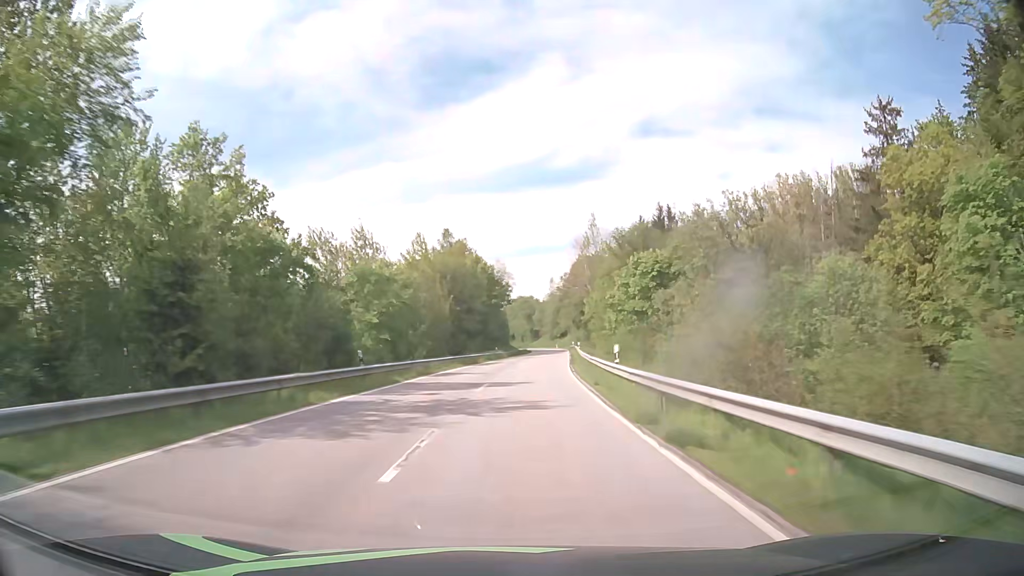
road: secondary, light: Day
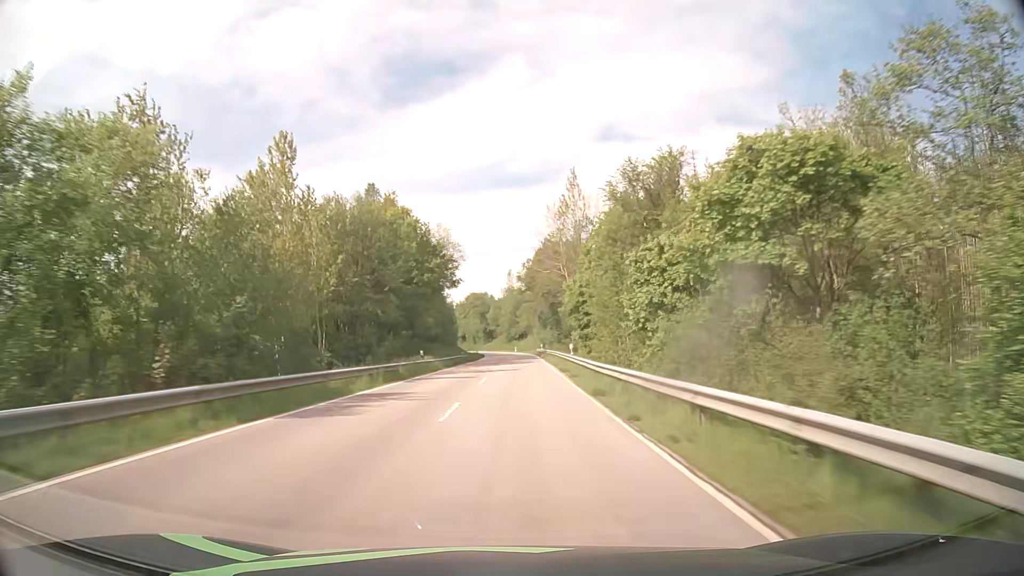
(+1.1, +31.7) m; +4°
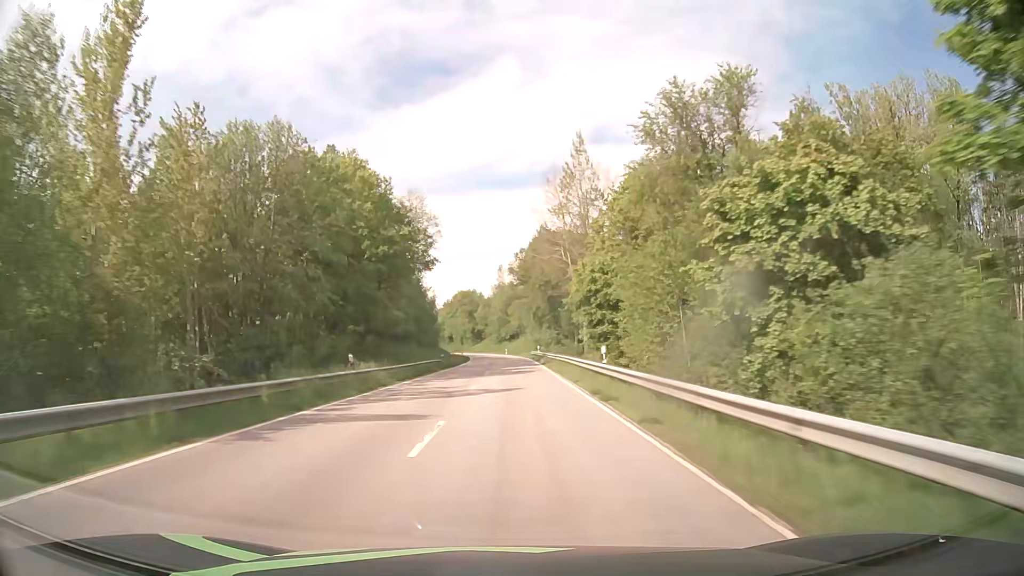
(+0.1, +16.0) m; +1°
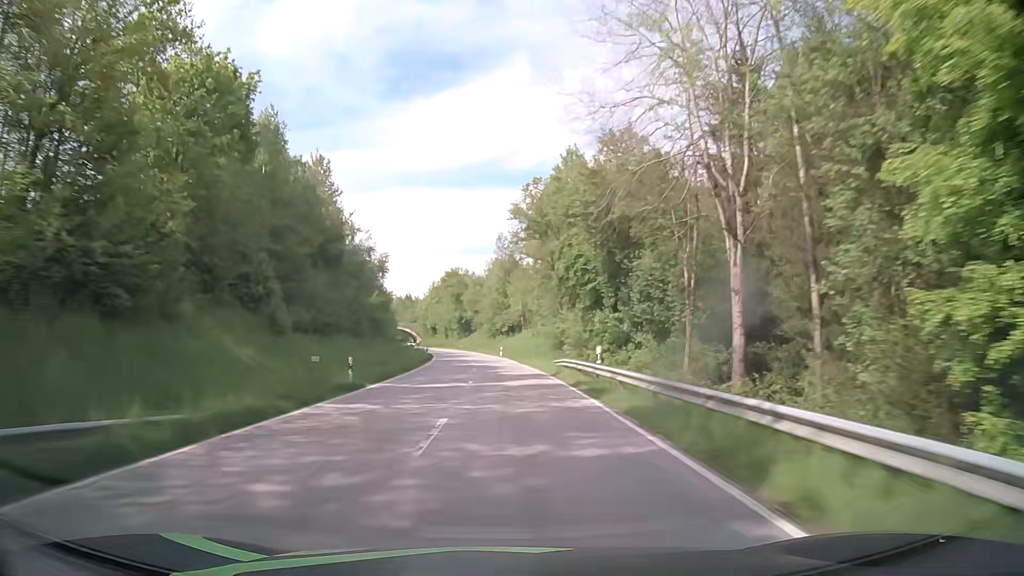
(+0.1, +48.5) m; 0°
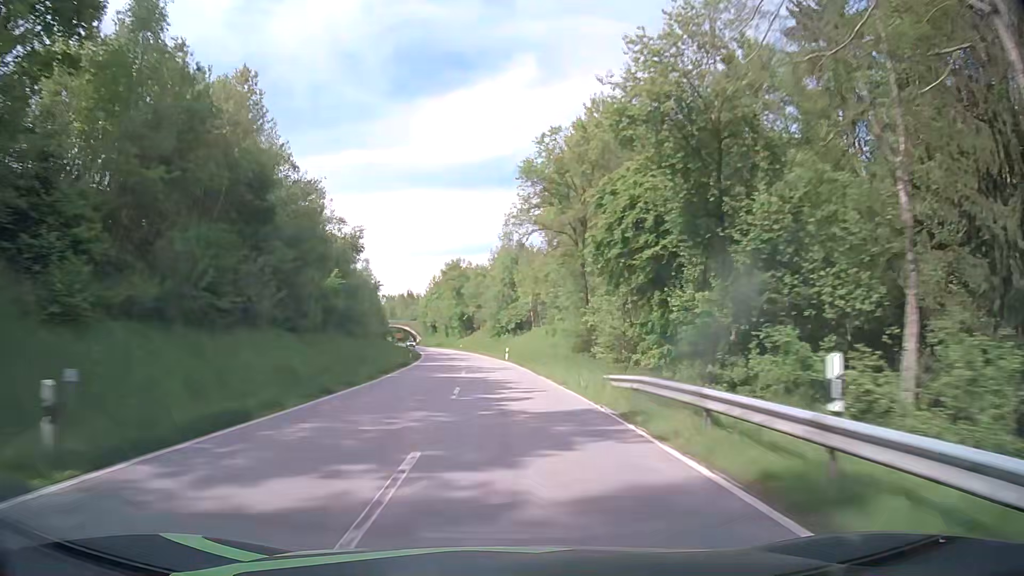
(-0.1, +16.3) m; 0°
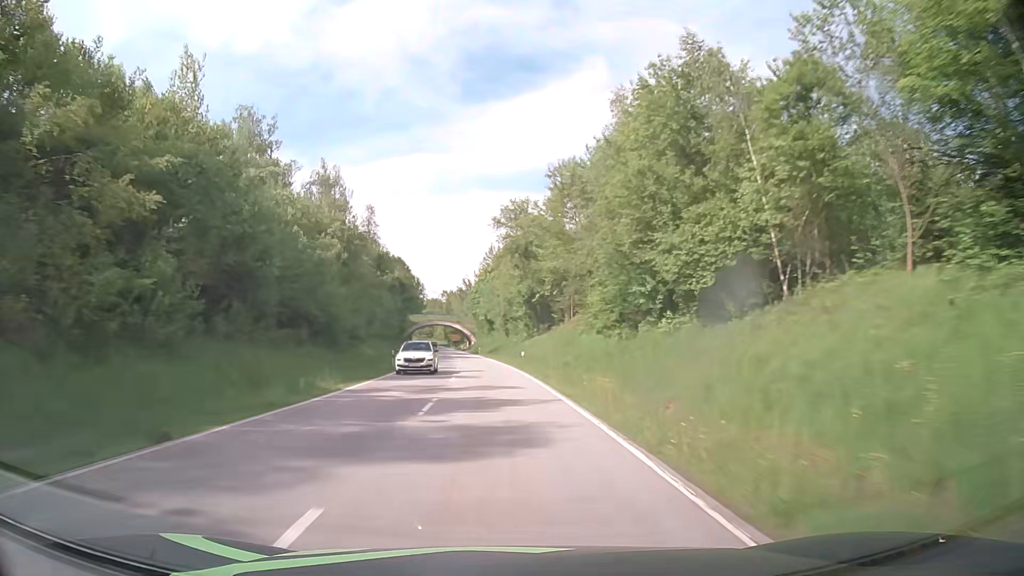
(-3.4, +64.6) m; -7°
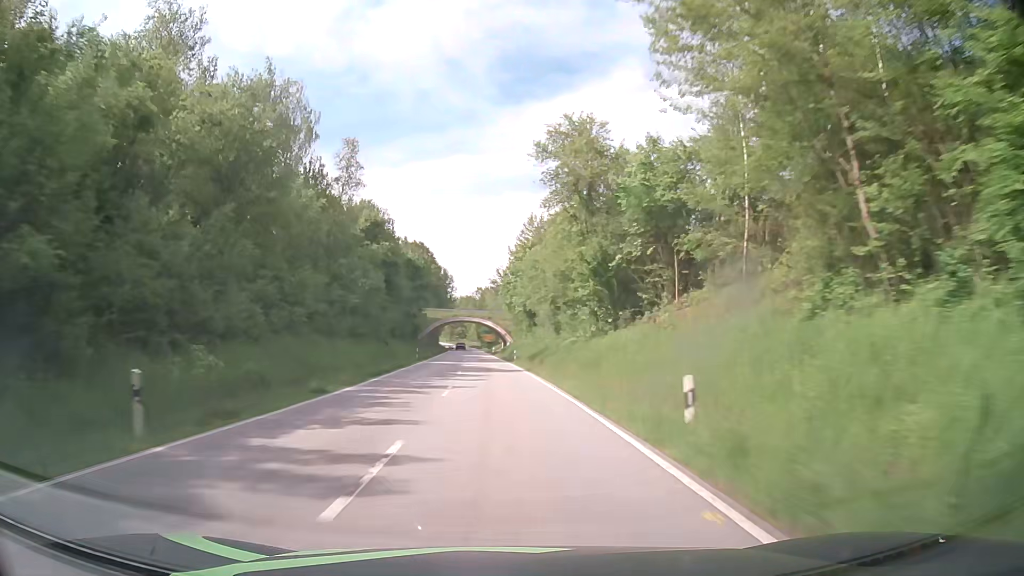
(-0.8, +32.3) m; -3°
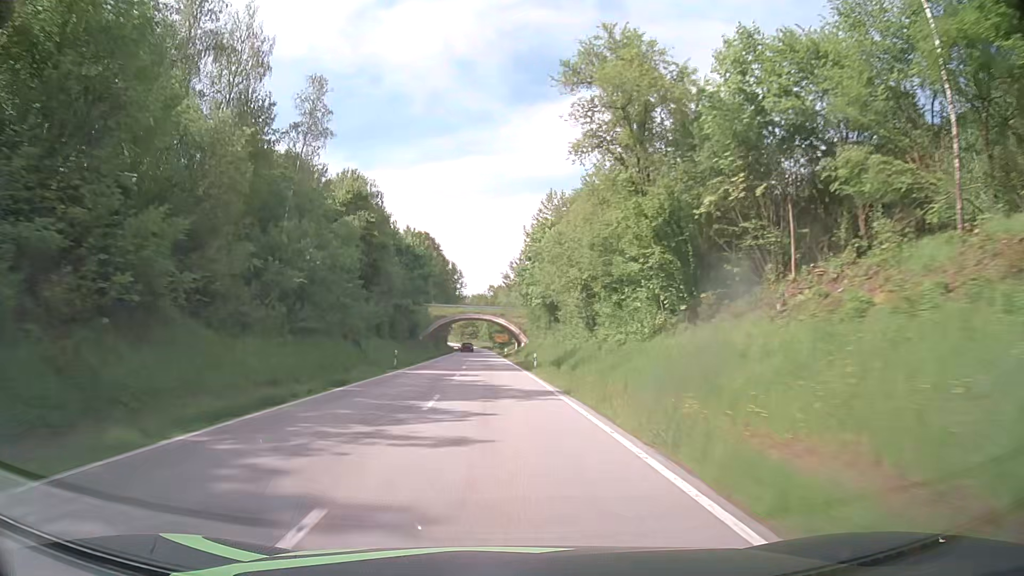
(-0.2, +16.1) m; -1°
(0, +10) (0, +20) (0, +30) (-1, +40) (-1, +50) (-1, +60) (-2, +70) (-2, +80) (-2, +90) (-3, +100) m
